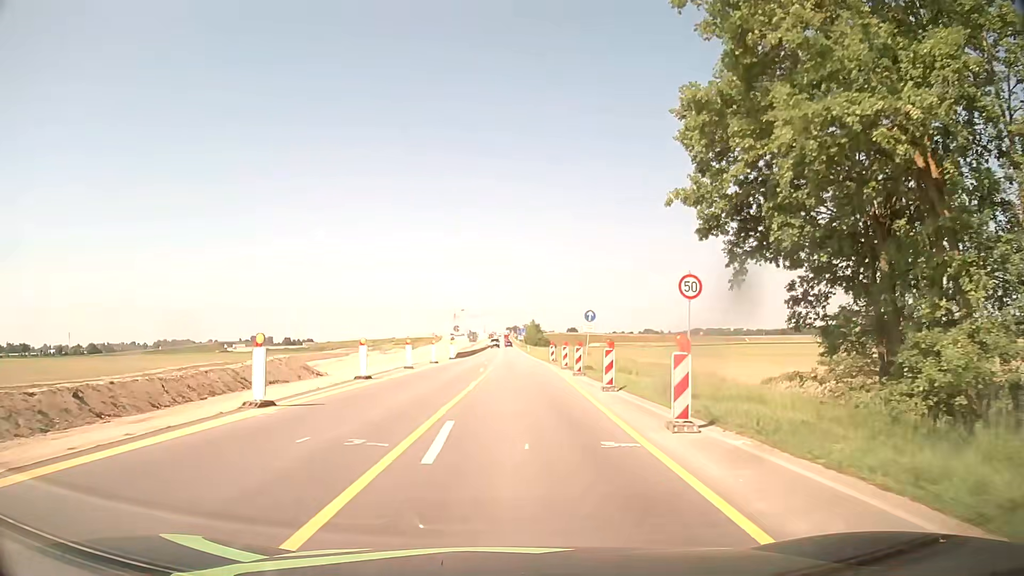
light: Day
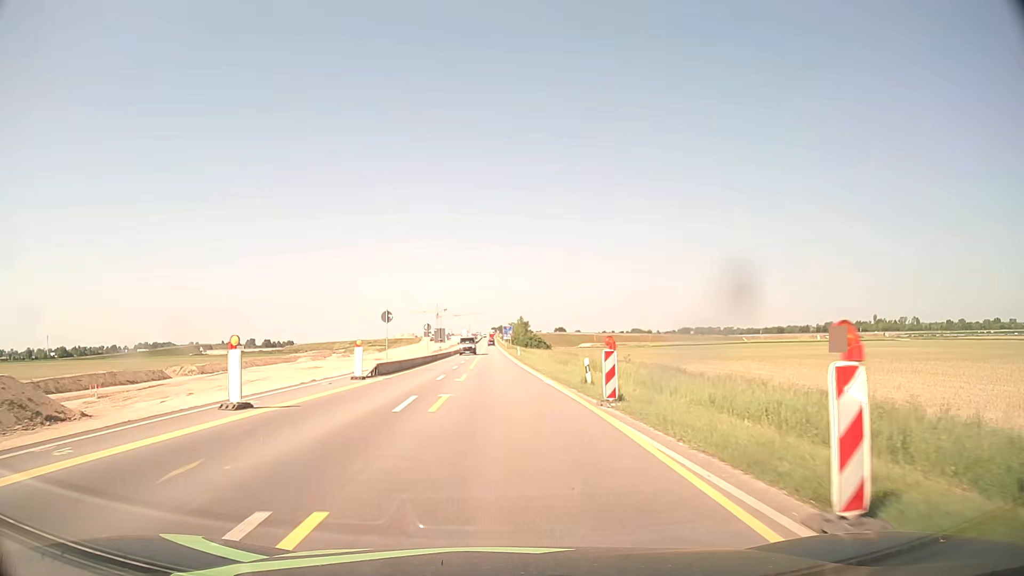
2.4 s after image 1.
(+0.3, +30.6) m; +1°
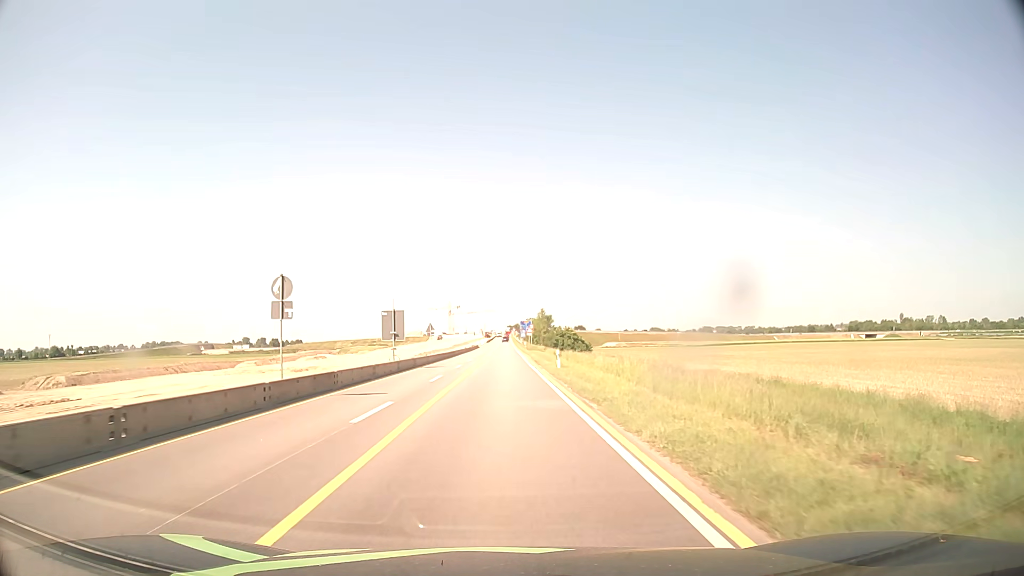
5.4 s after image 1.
(-0.4, +38.3) m; -1°
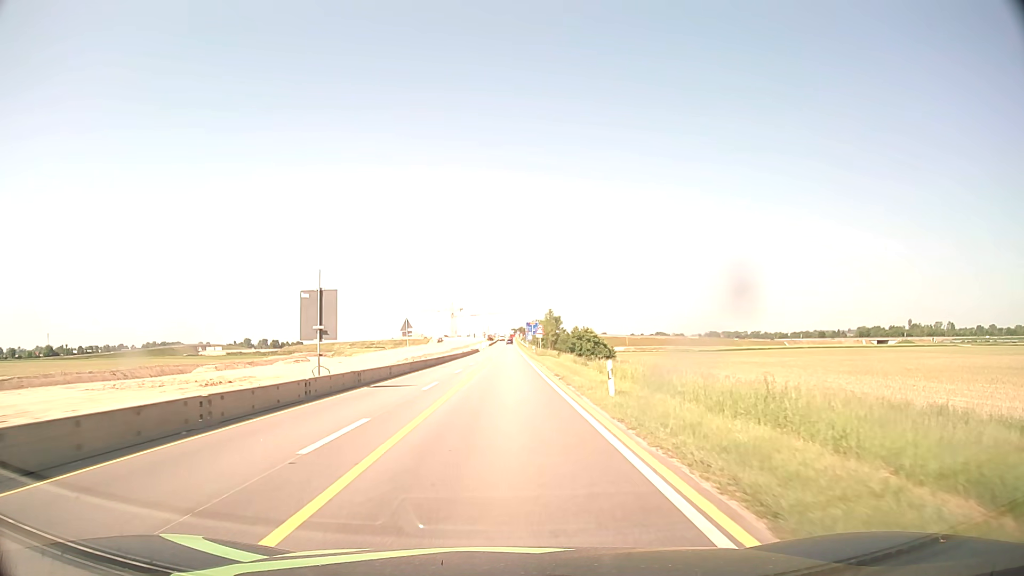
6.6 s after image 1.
(0.0, +15.3) m; 0°
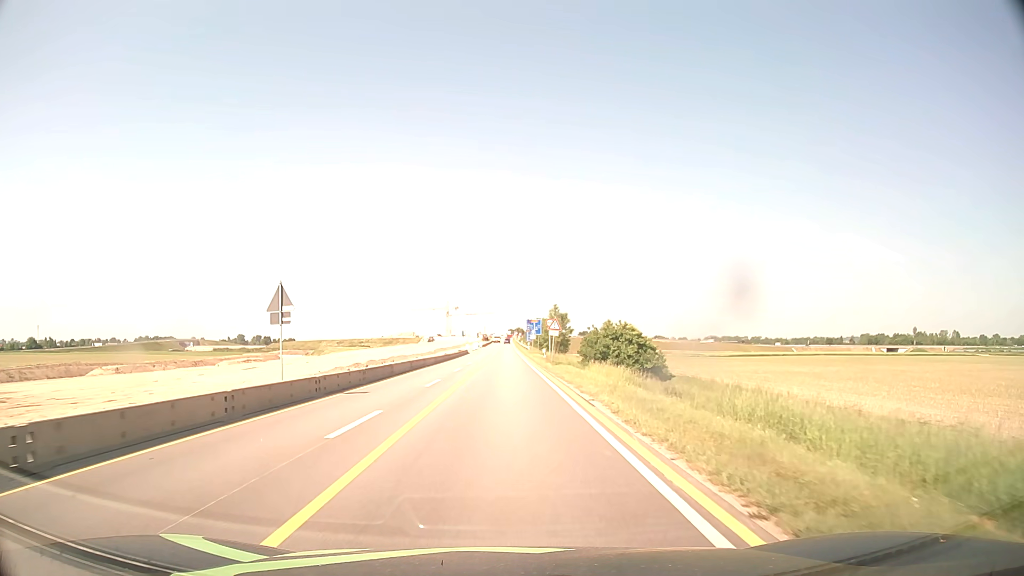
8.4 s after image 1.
(0.0, +22.8) m; 0°
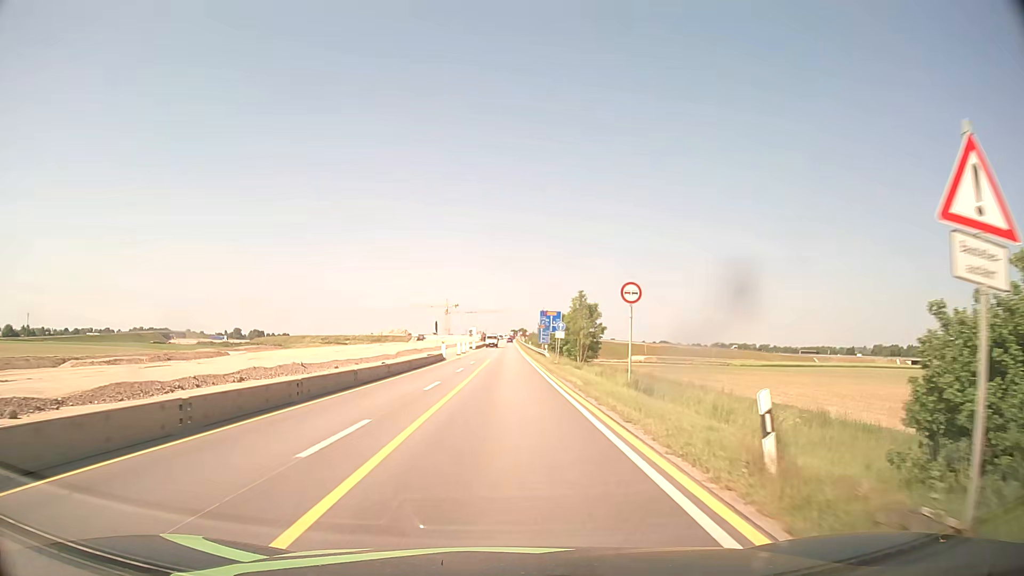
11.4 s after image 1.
(-0.1, +38.0) m; 0°
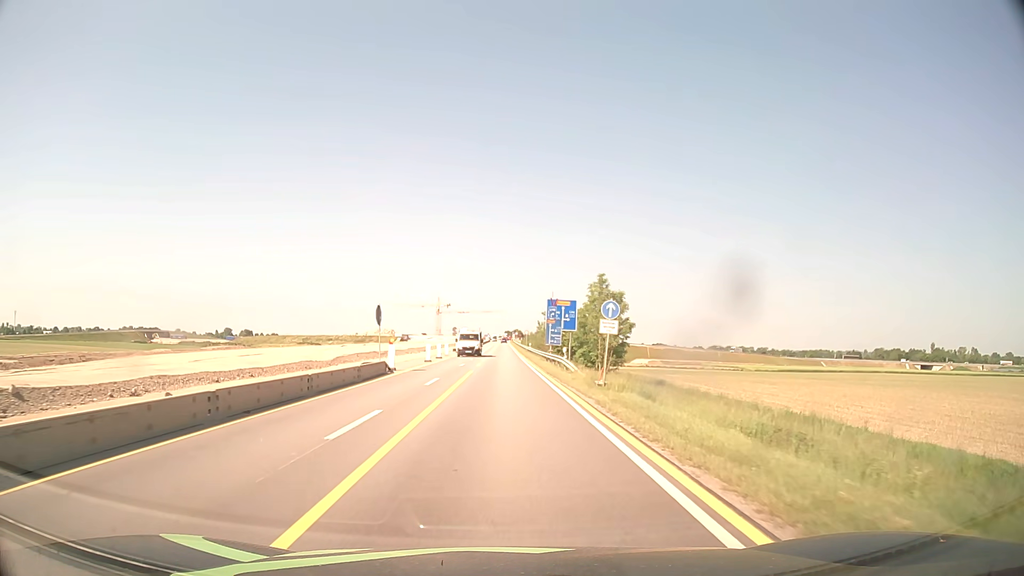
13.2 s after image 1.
(+0.1, +22.8) m; +1°
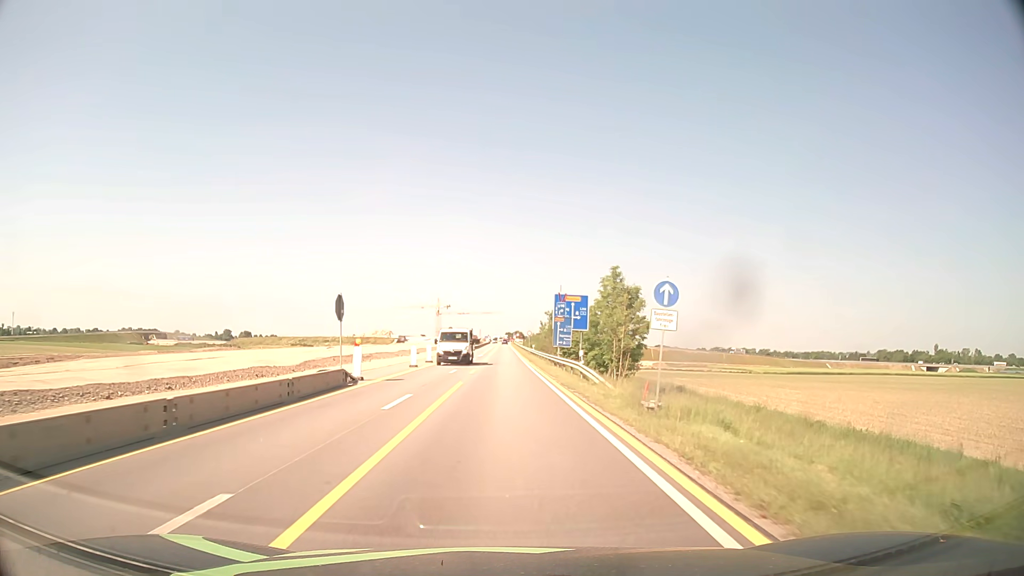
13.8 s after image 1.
(0.0, +7.6) m; 0°
(0, +10) (0, +20) (0, +30) (0, +40) (0, +50) (0, +60) (0, +70) (0, +80) (0, +90) (0, +100) m
